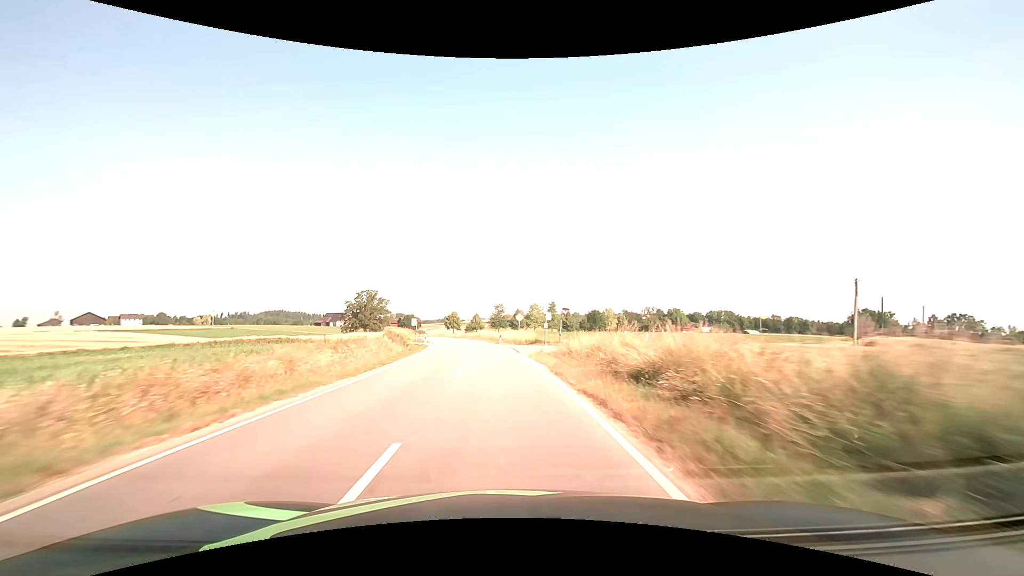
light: Day
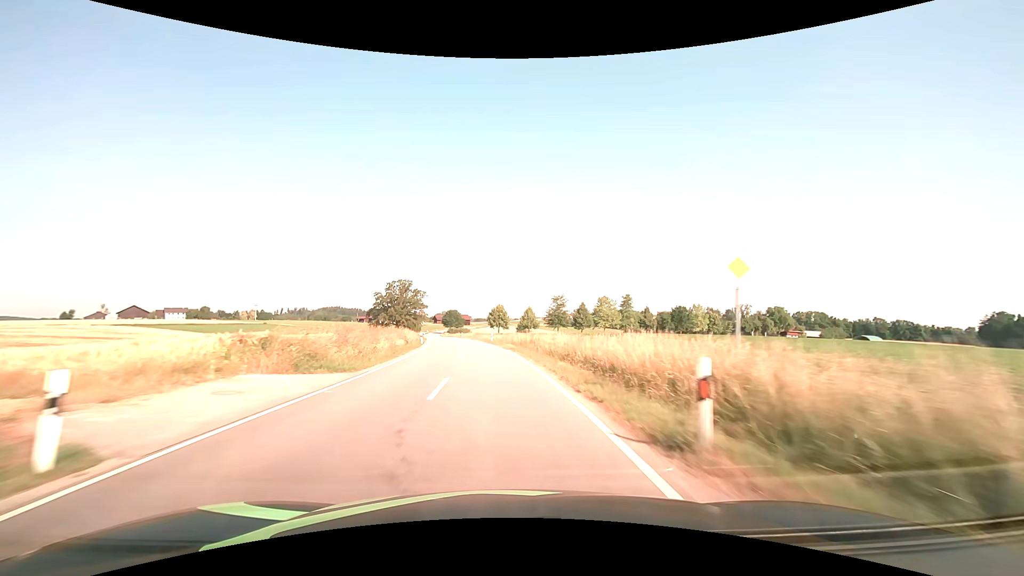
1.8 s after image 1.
(-2.2, +41.3) m; -6°
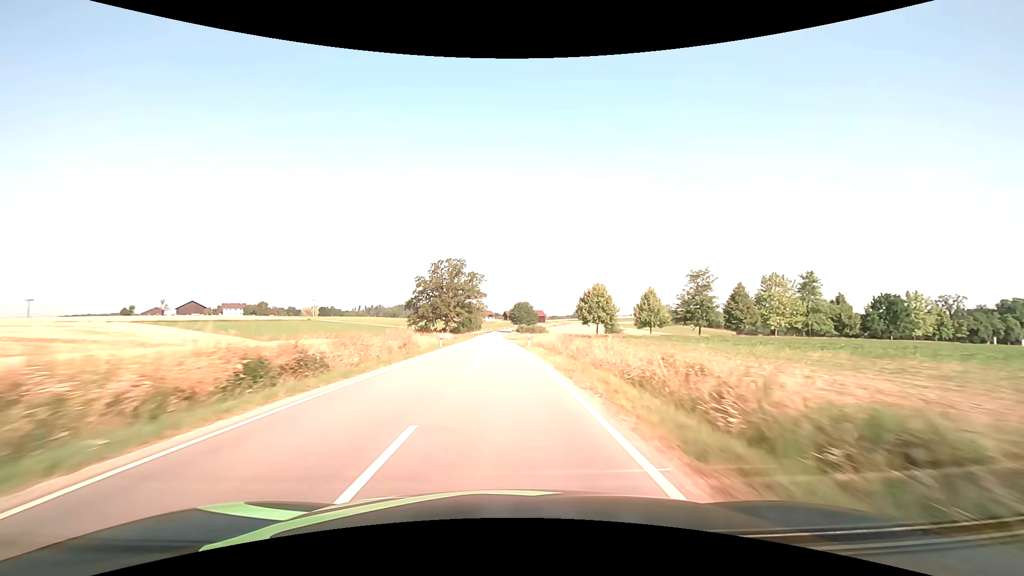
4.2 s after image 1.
(-4.4, +55.2) m; -9°
(0, +10) (0, +20) (0, +30) (-1, +40) (-1, +50) (-1, +60) (-2, +70) (-2, +80) (-2, +90) (-3, +100) m
